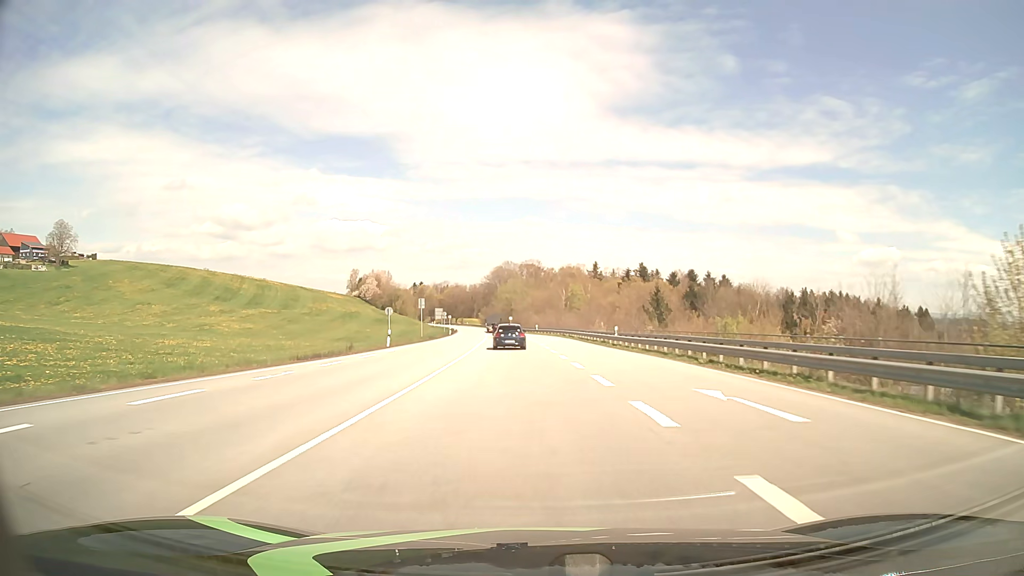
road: primary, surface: asphalt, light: Day
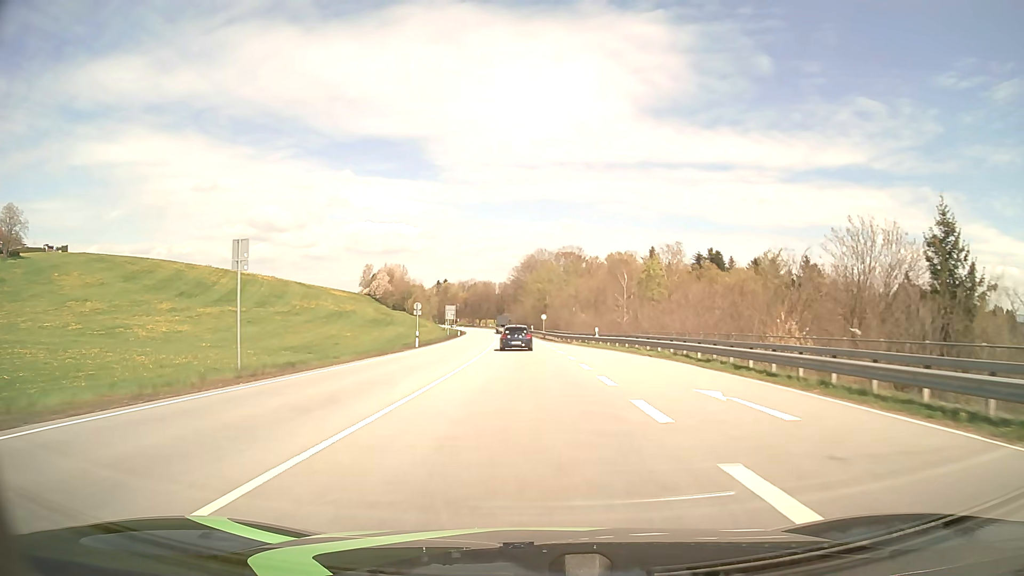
(-1.3, +47.7) m; -3°
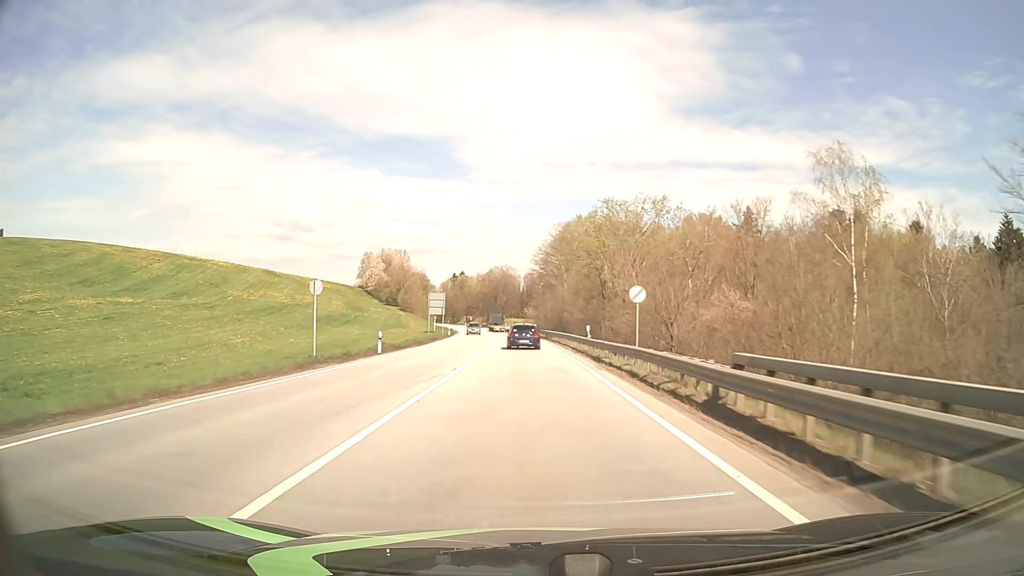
(-1.3, +59.5) m; -2°
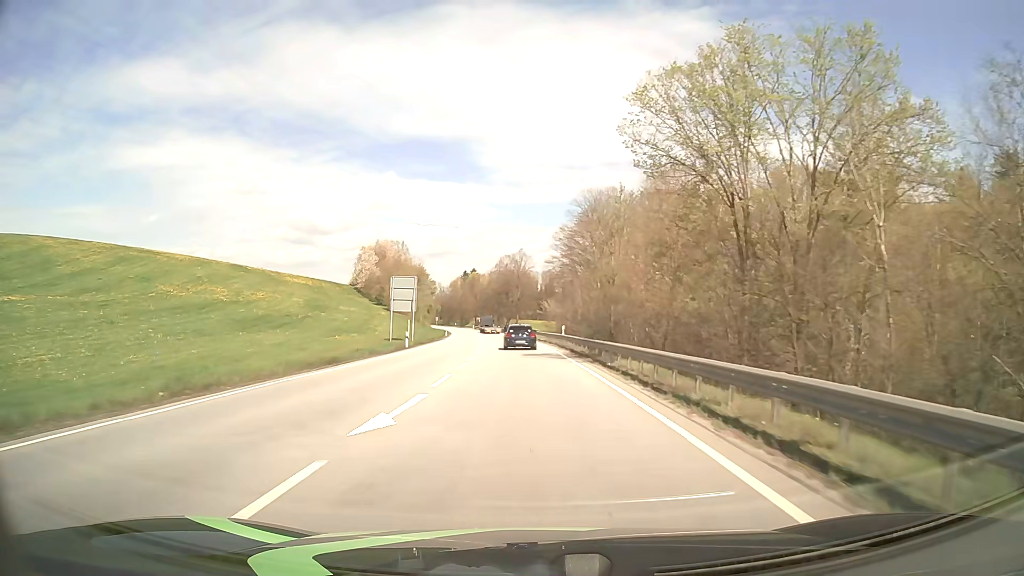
(-0.4, +35.5) m; -1°
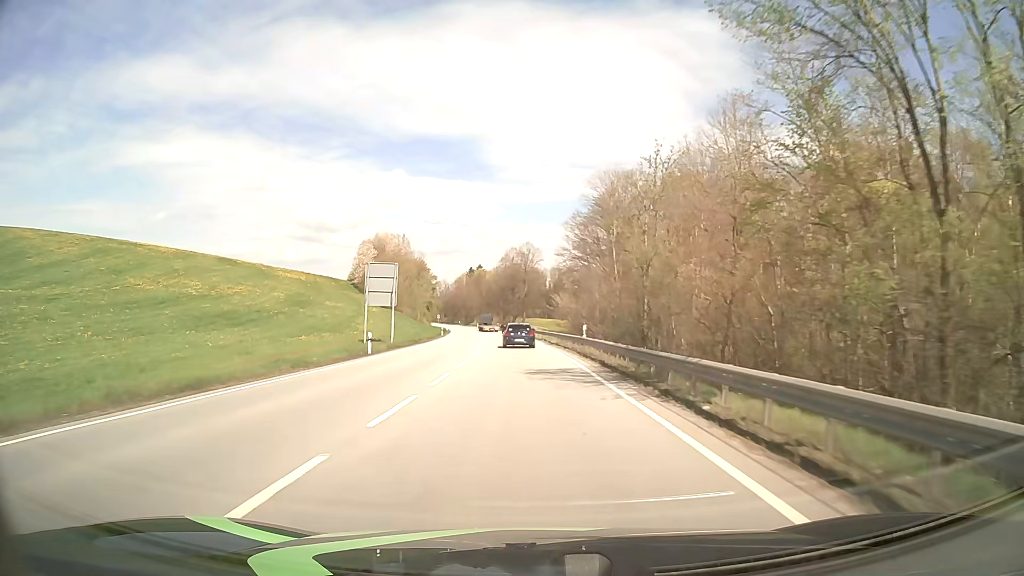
(-0.1, +11.9) m; -1°
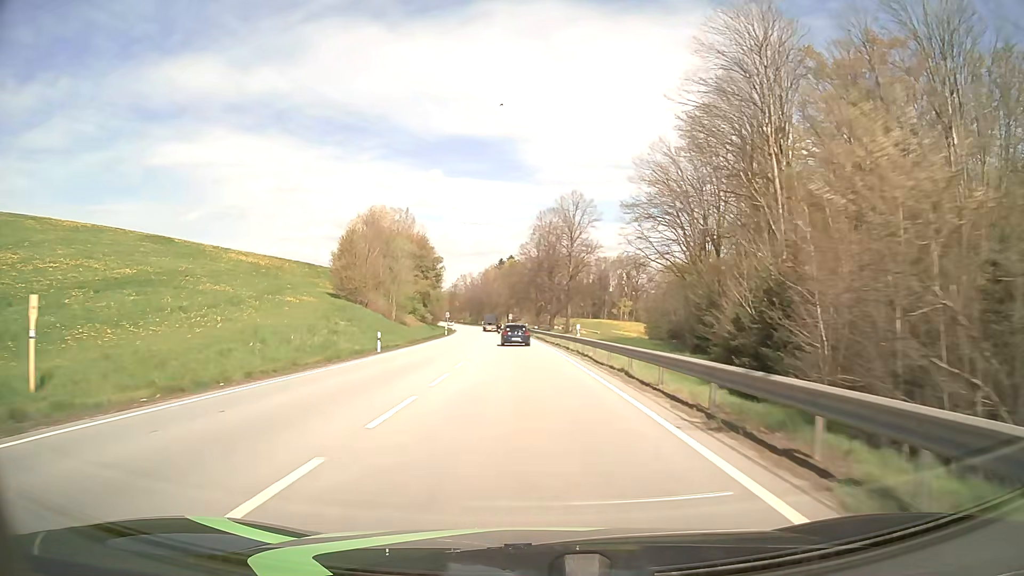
(-1.4, +48.5) m; -3°
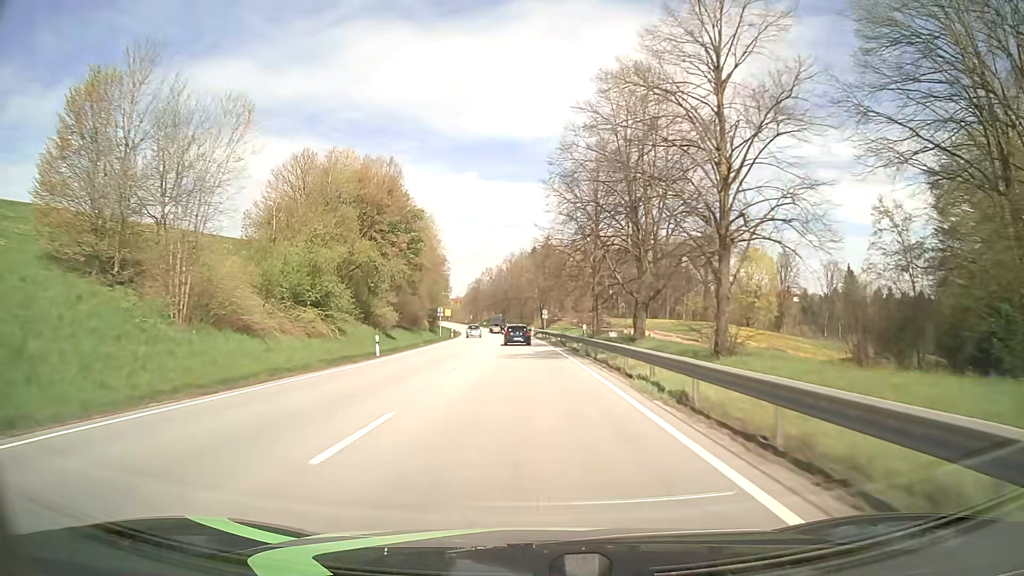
(-1.4, +51.4) m; -3°
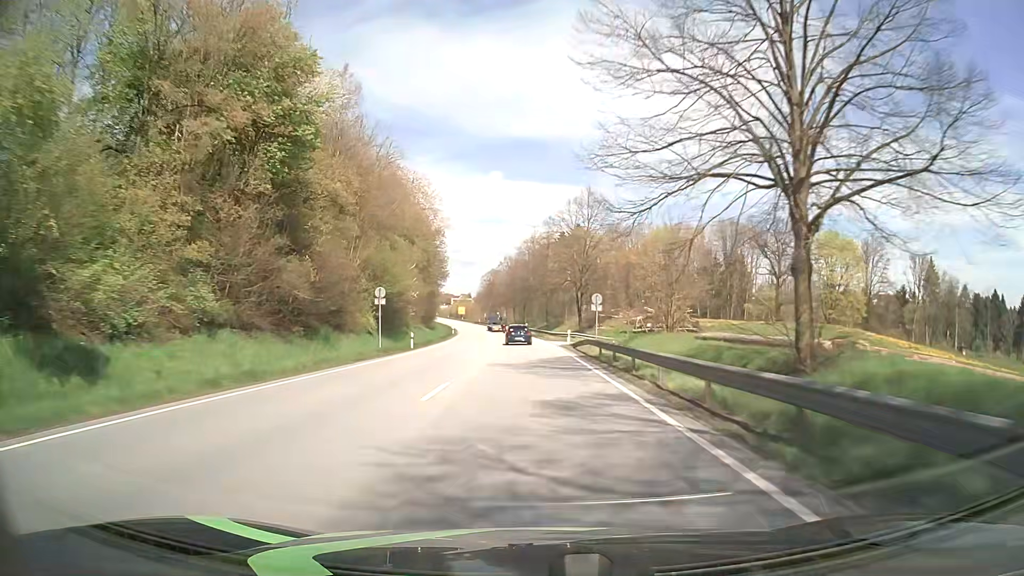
(-1.0, +40.3) m; -3°
(0, +10) (0, +20) (0, +30) (-1, +40) (-1, +50) (-1, +60) (-2, +70) (-3, +80) (-3, +90) (-4, +100) m
